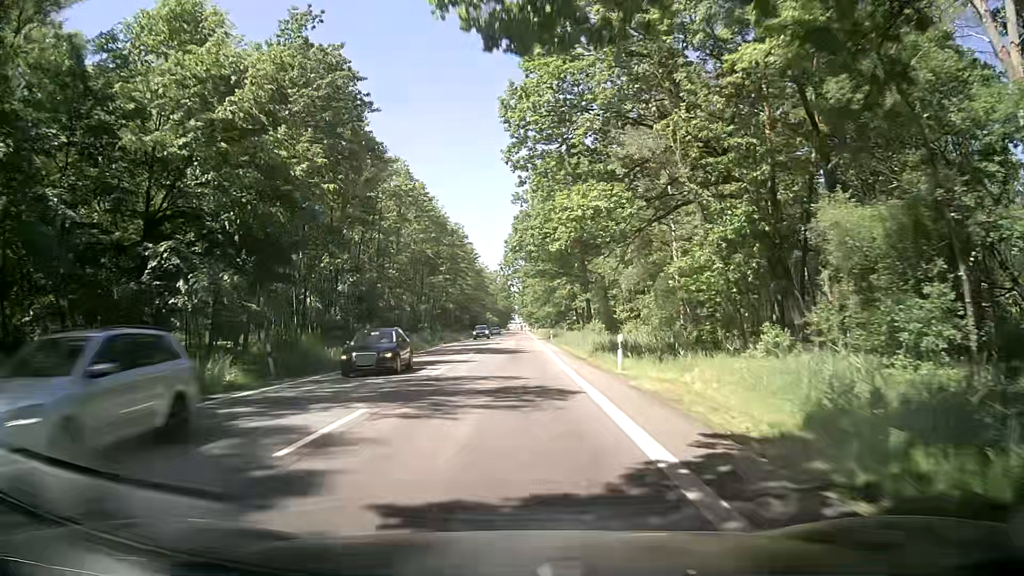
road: secondary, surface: asphalt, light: Day
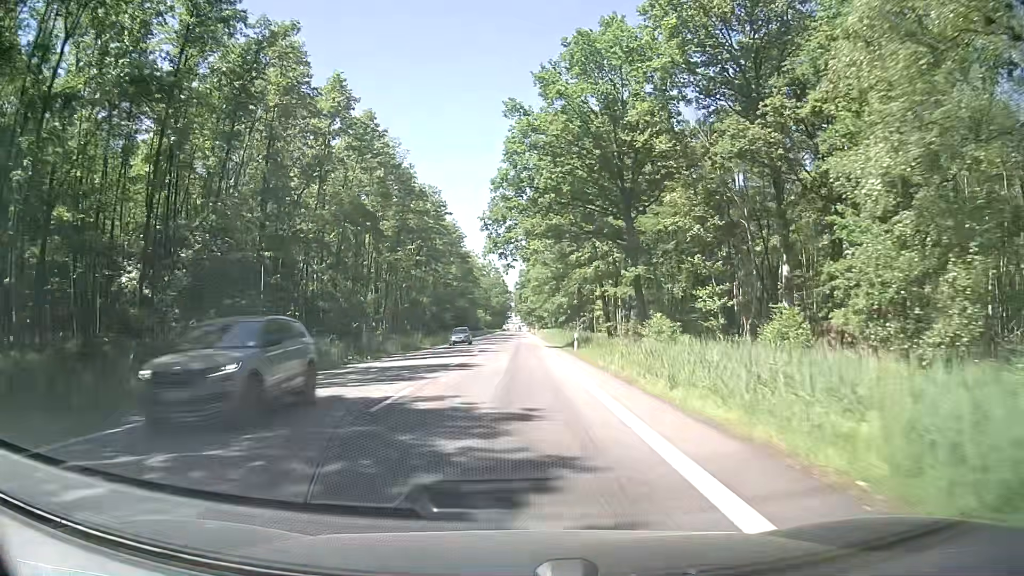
(-0.2, +32.5) m; 0°
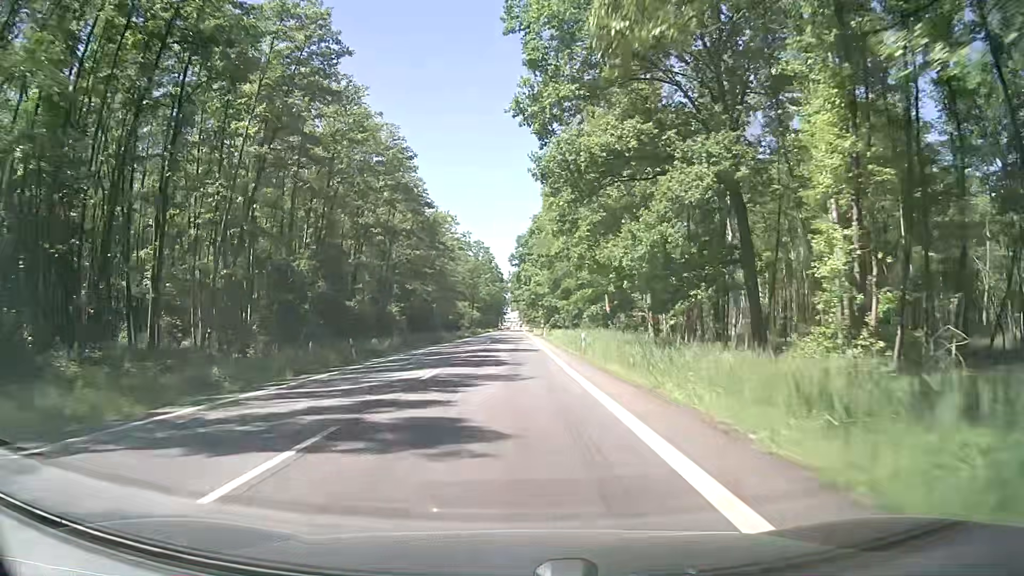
(0.0, +54.7) m; -1°
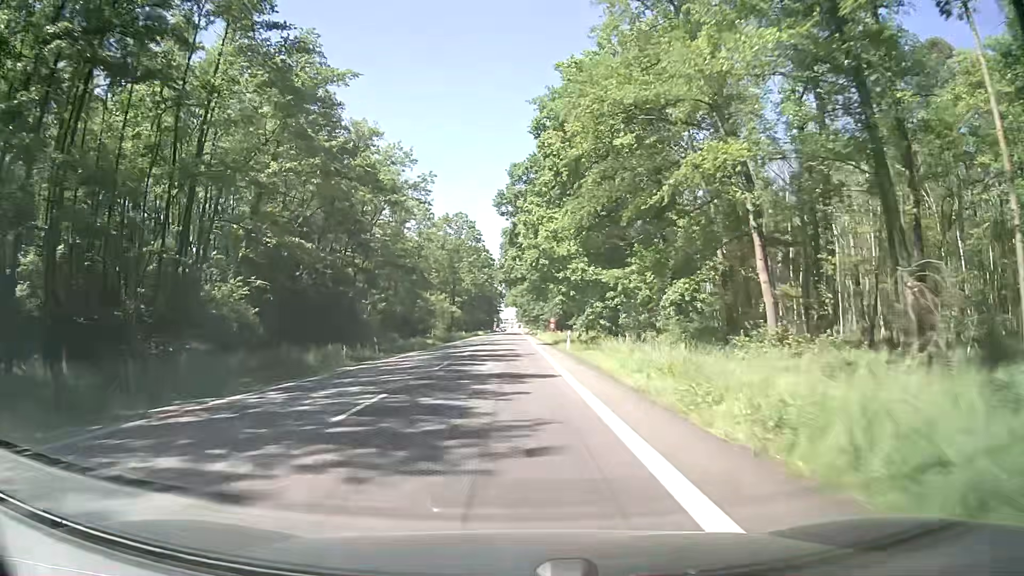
(+0.6, +44.1) m; +1°
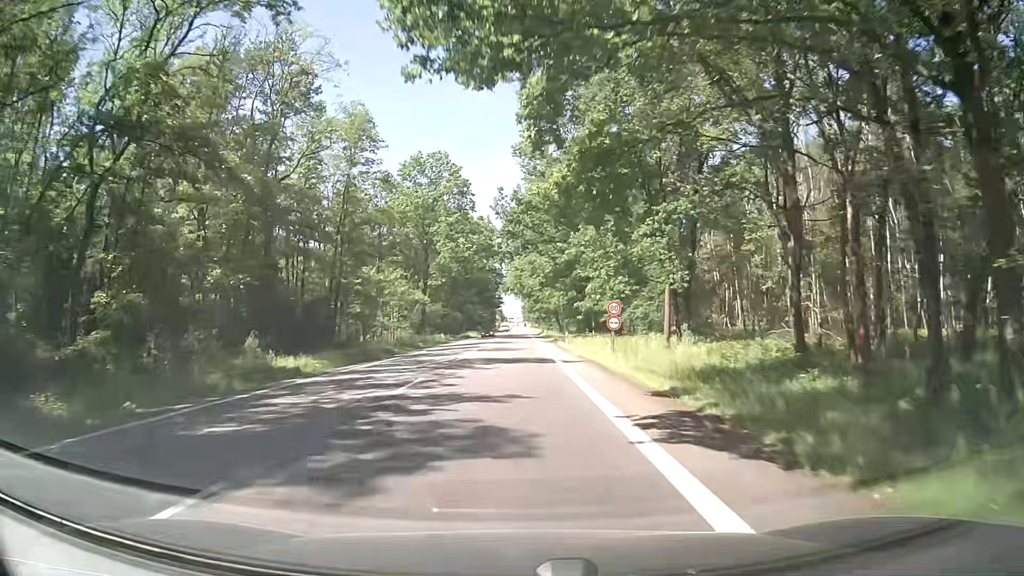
(-0.3, +44.5) m; -1°
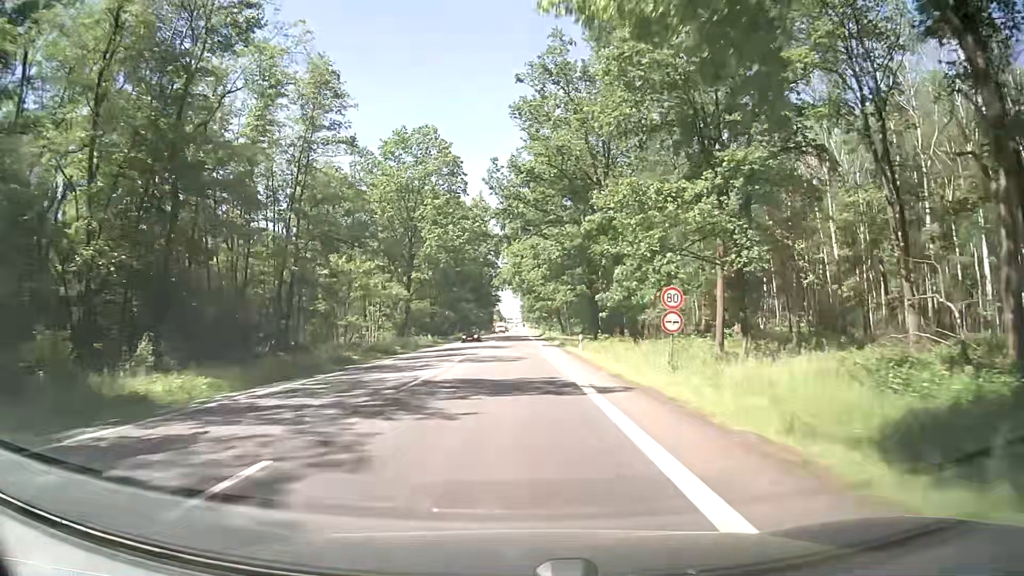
(0.0, +11.2) m; 0°
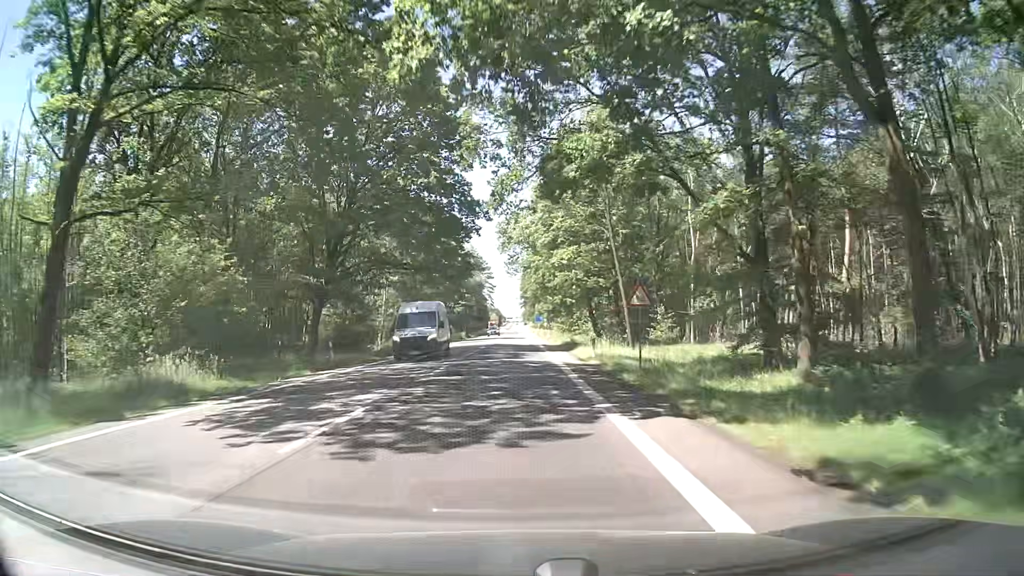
(0.0, +56.2) m; -1°
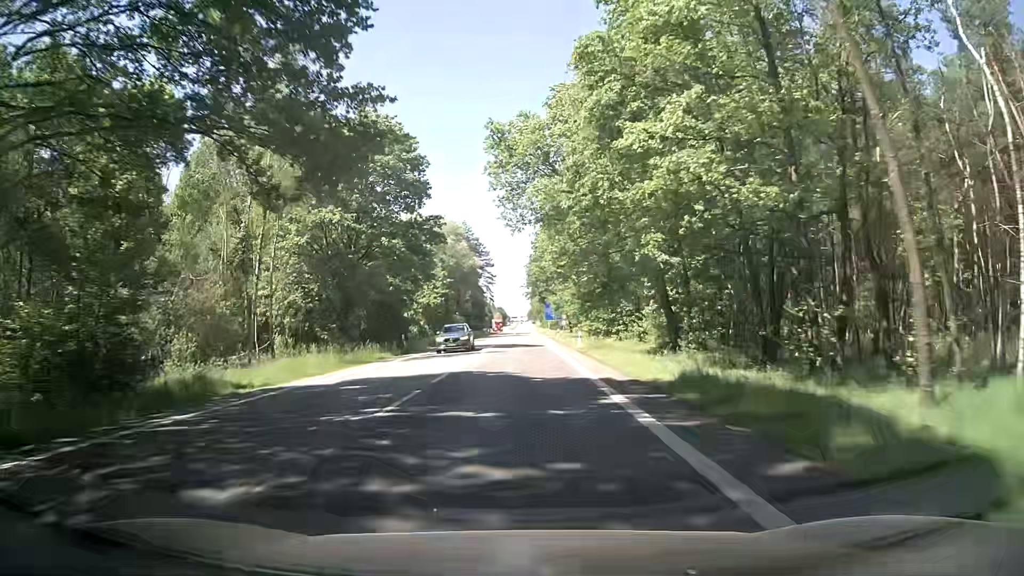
(+0.2, +34.0) m; 0°
(0, +10) (0, +20) (0, +30) (0, +40) (0, +50) (+1, +60) (+1, +70) (+1, +80) (+1, +90) (+1, +100) m
